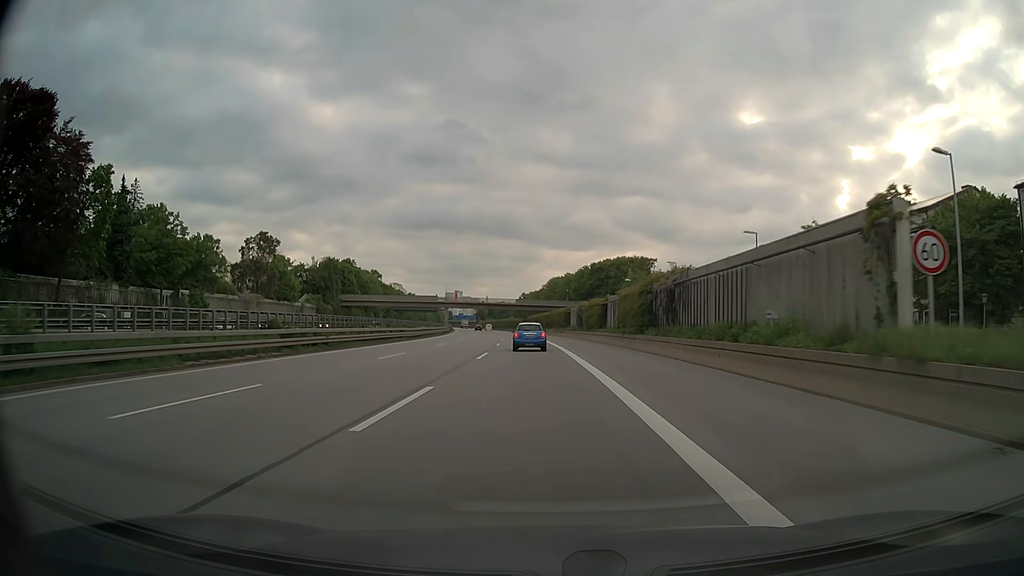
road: motorway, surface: asphalt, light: Day
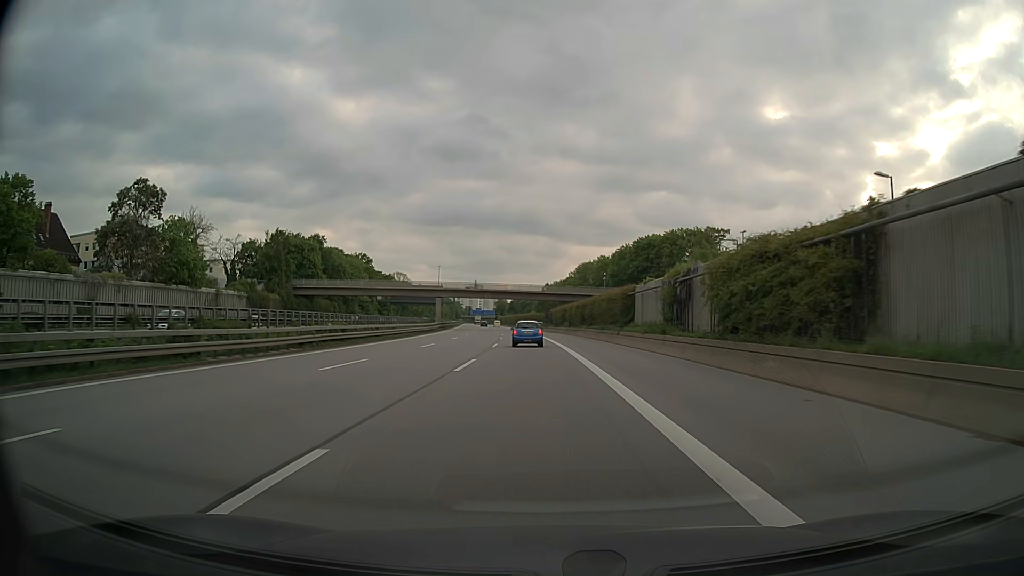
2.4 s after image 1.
(-0.9, +43.5) m; -2°
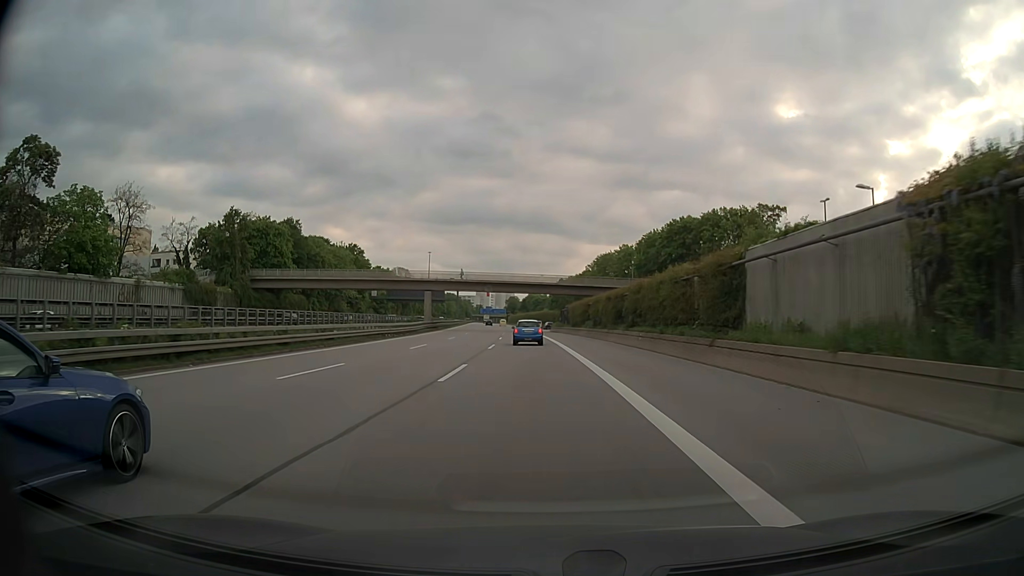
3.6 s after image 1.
(-0.2, +21.8) m; -1°
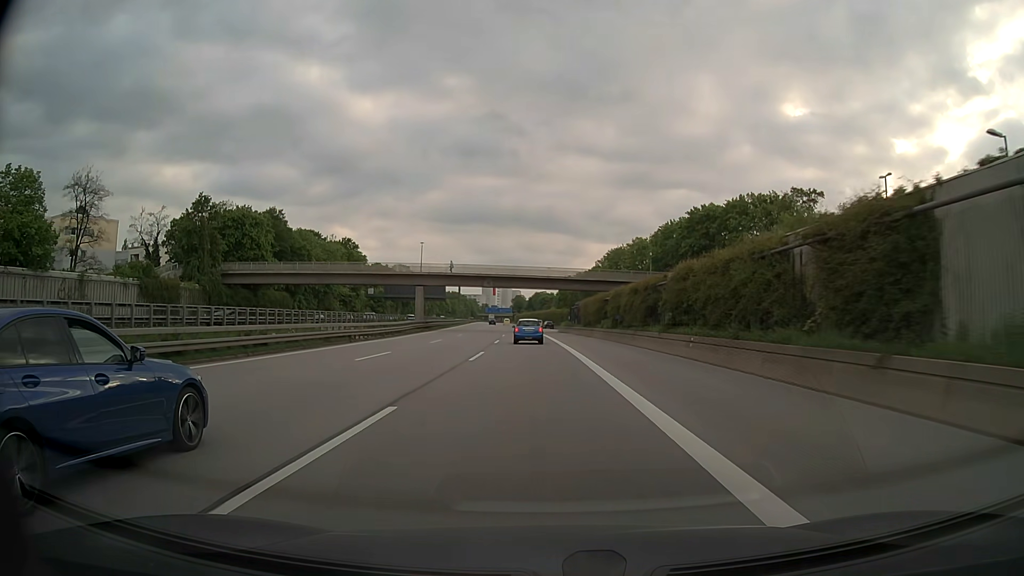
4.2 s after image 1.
(0.0, +10.9) m; -1°
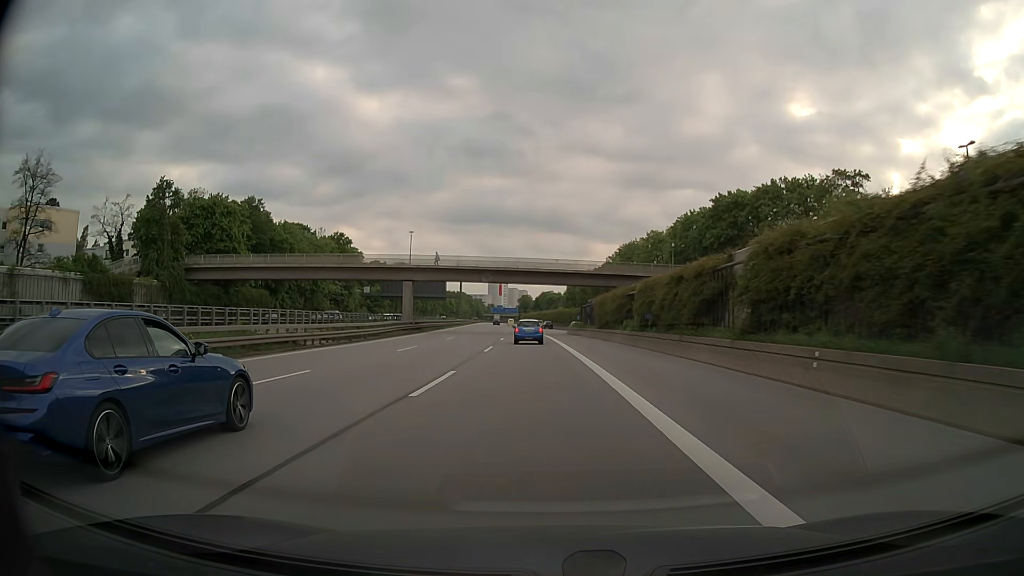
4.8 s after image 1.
(0.0, +10.9) m; -1°
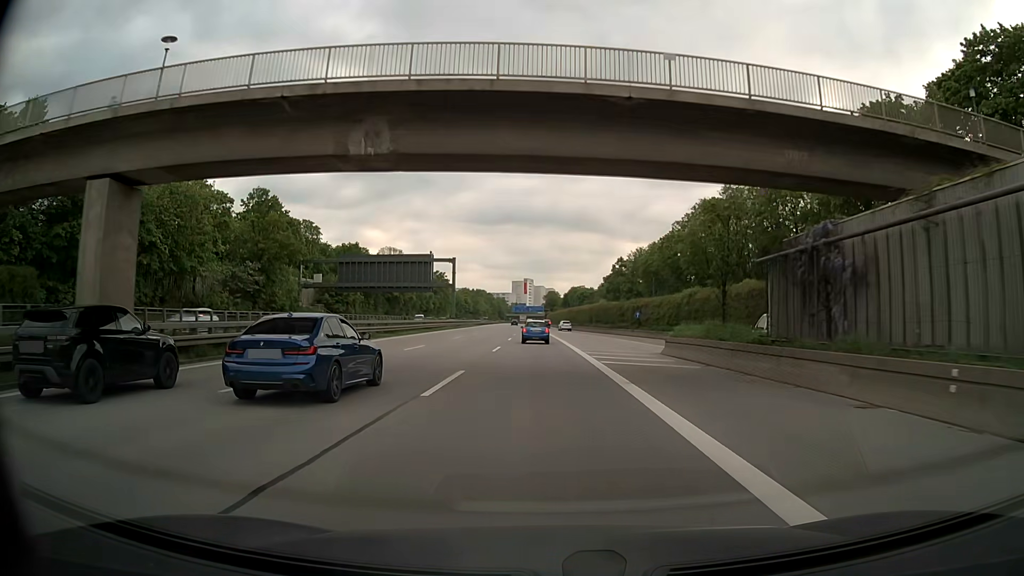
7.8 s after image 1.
(-1.3, +54.1) m; -2°
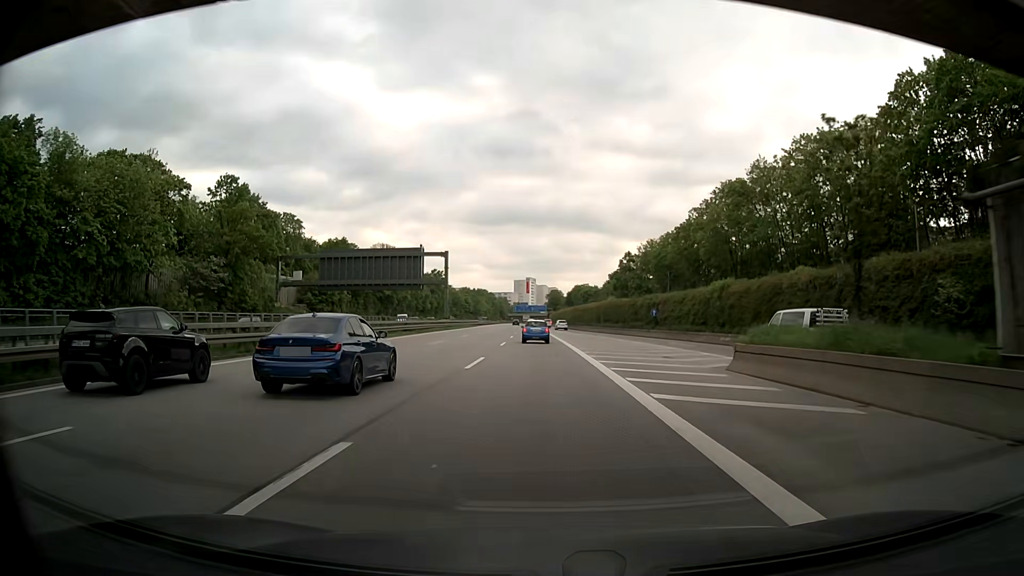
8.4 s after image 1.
(0.0, +10.8) m; 0°
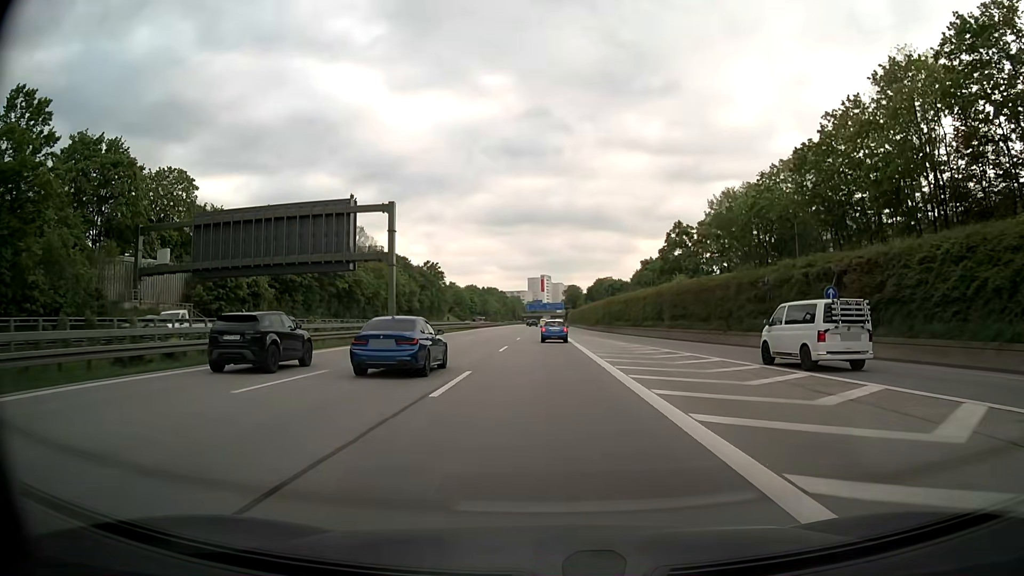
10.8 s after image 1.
(-0.7, +43.1) m; -1°
(0, +10) (0, +20) (0, +30) (0, +40) (0, +50) (0, +60) (0, +70) (0, +80) (-1, +90) (-1, +100) m
